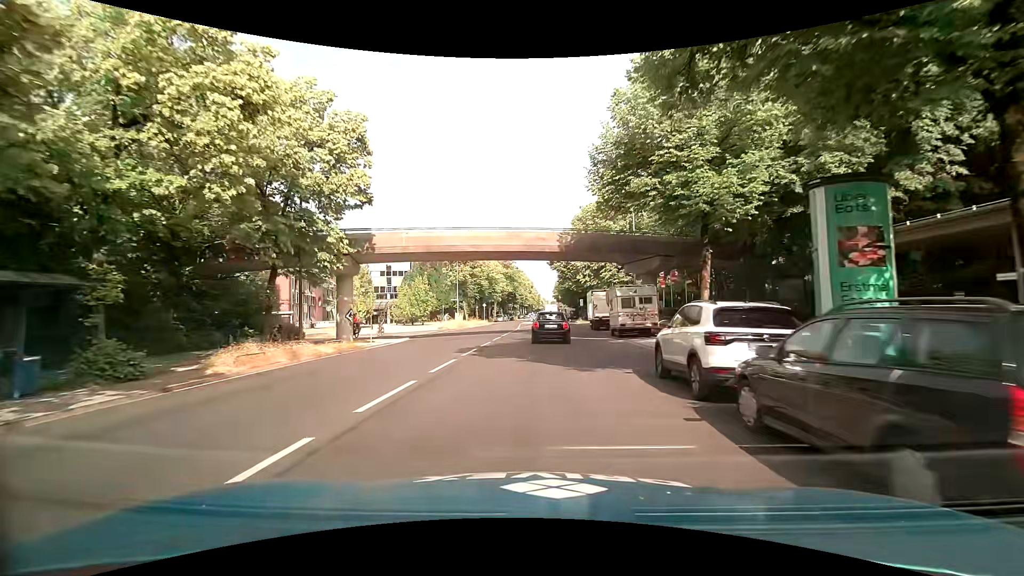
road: tertiary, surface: asphalt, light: Day
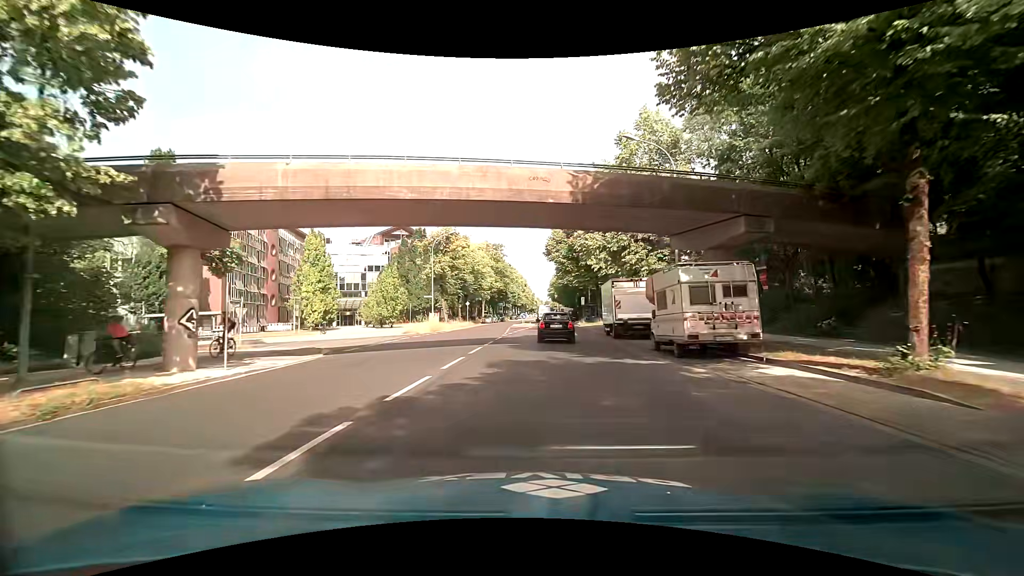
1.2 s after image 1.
(+0.1, +12.8) m; +1°
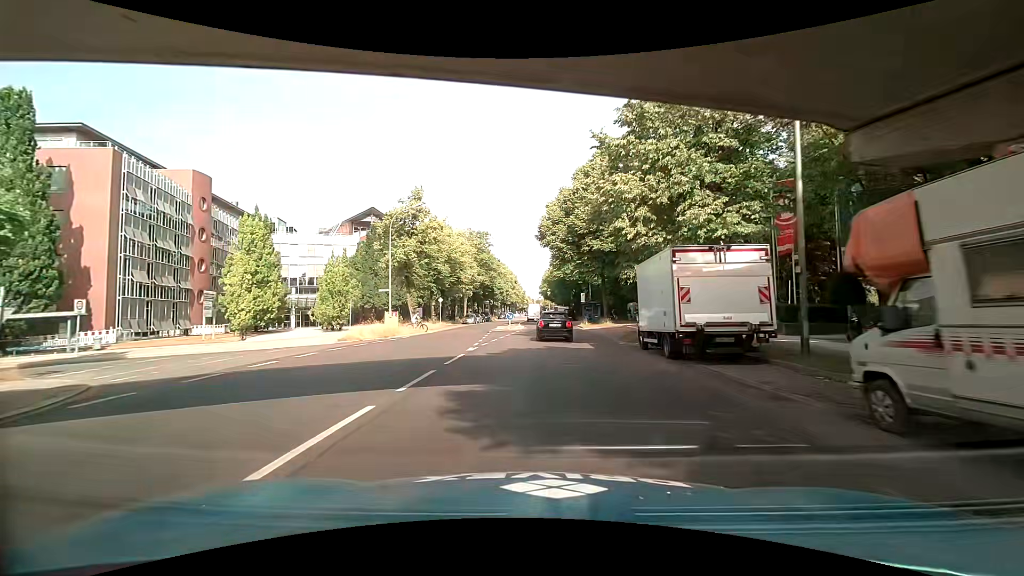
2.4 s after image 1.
(0.0, +12.8) m; +1°
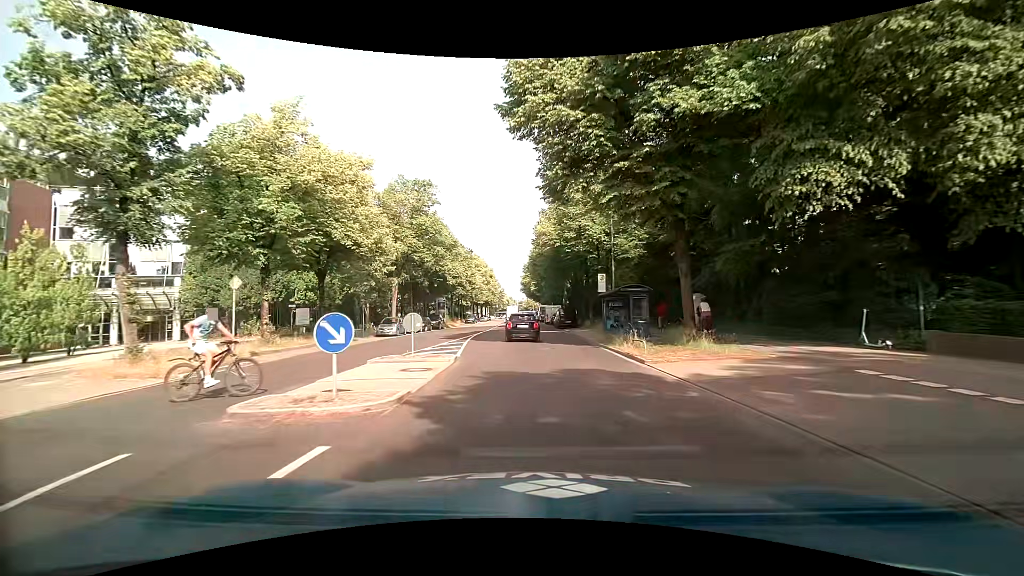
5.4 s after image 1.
(+0.8, +31.9) m; +2°
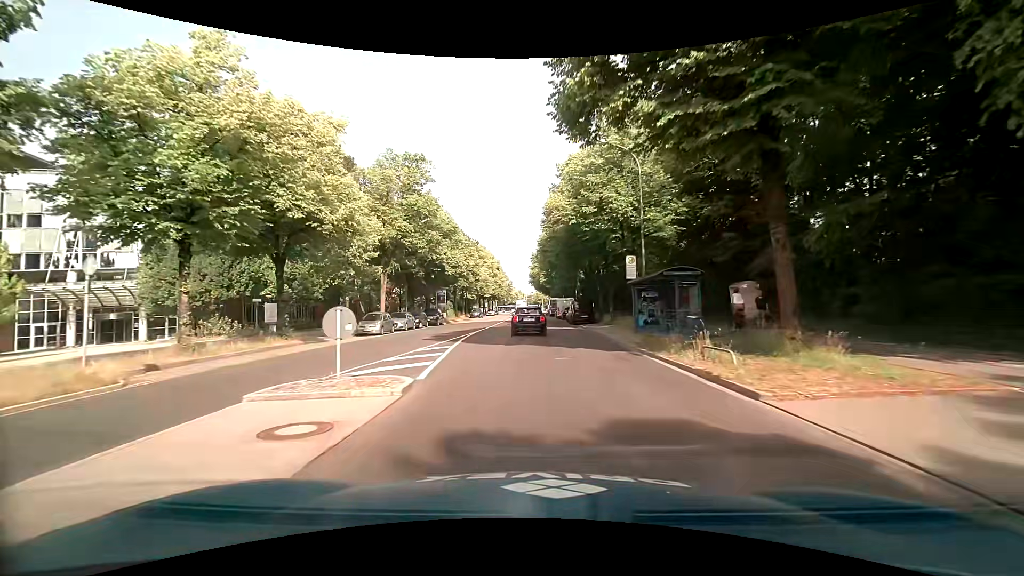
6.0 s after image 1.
(-0.1, +6.5) m; -1°
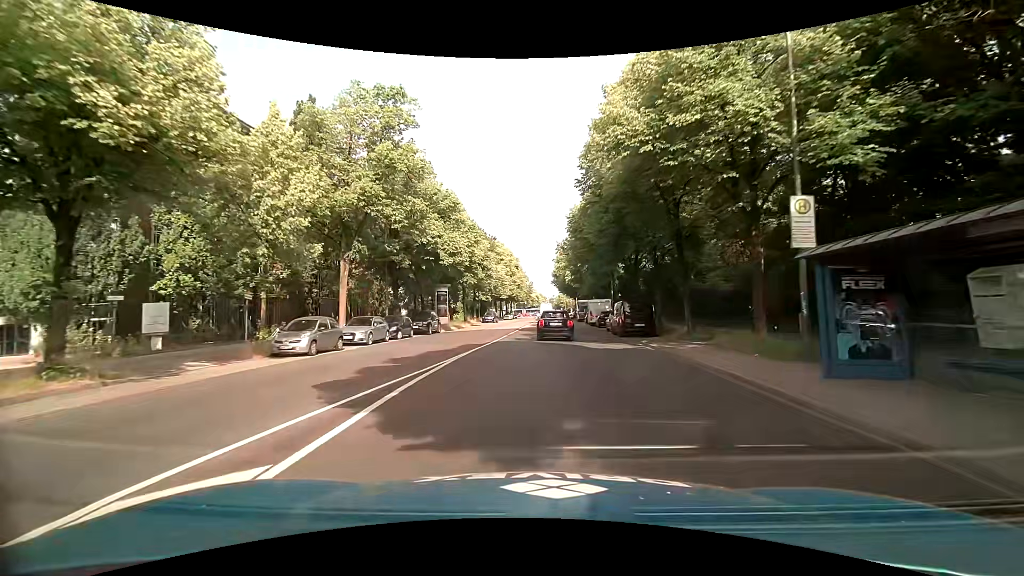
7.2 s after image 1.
(-0.4, +13.5) m; -3°
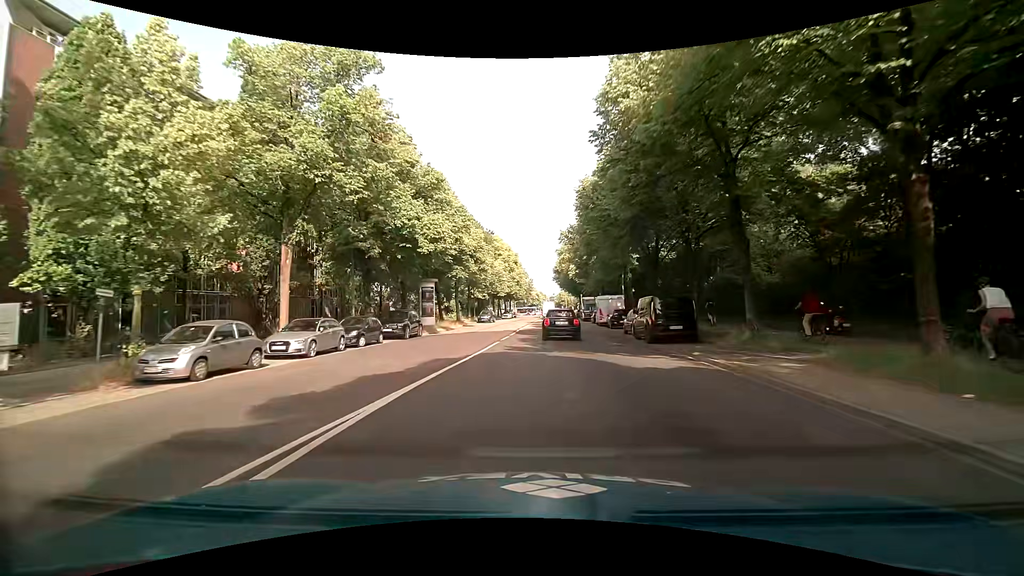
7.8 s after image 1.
(+0.1, +6.8) m; 0°
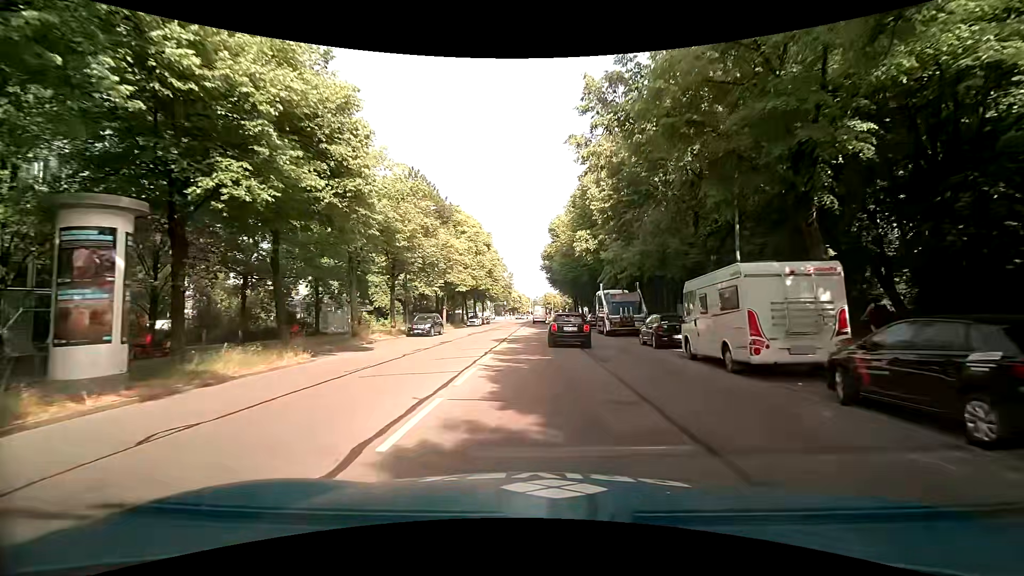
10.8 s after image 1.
(+0.3, +31.0) m; +2°
